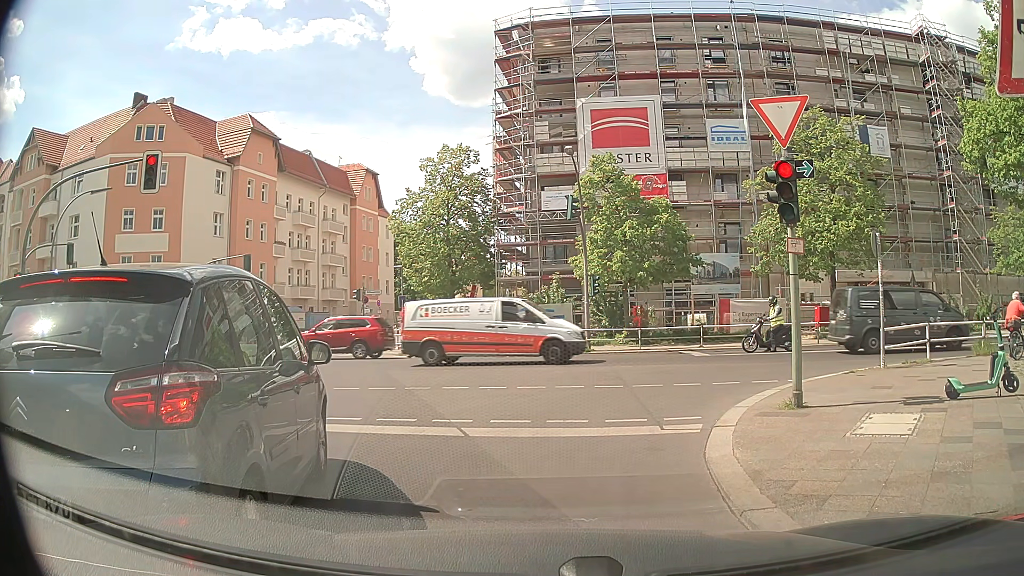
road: residential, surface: asphalt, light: Day
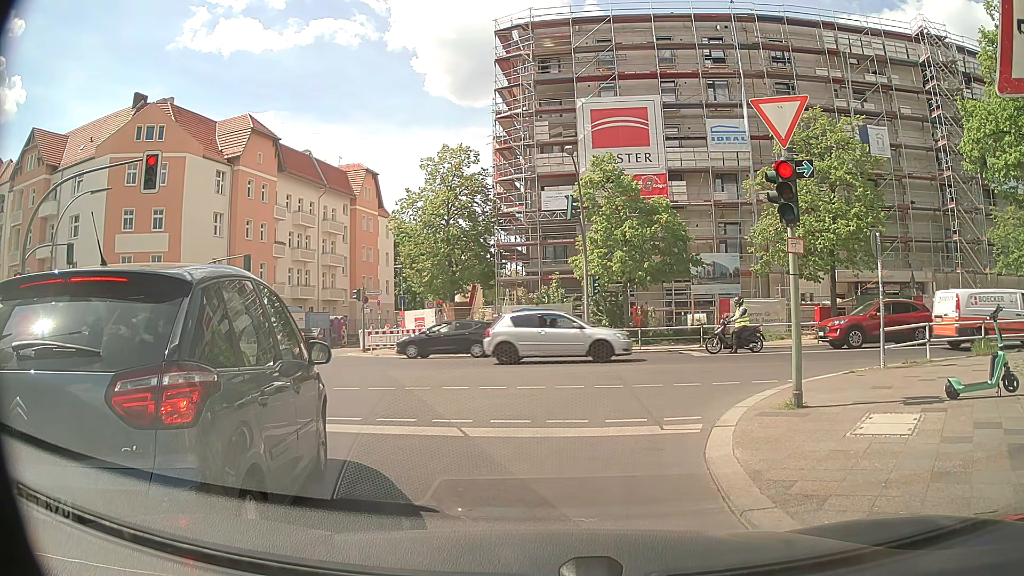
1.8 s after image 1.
(0.0, 0.0) m; 0°
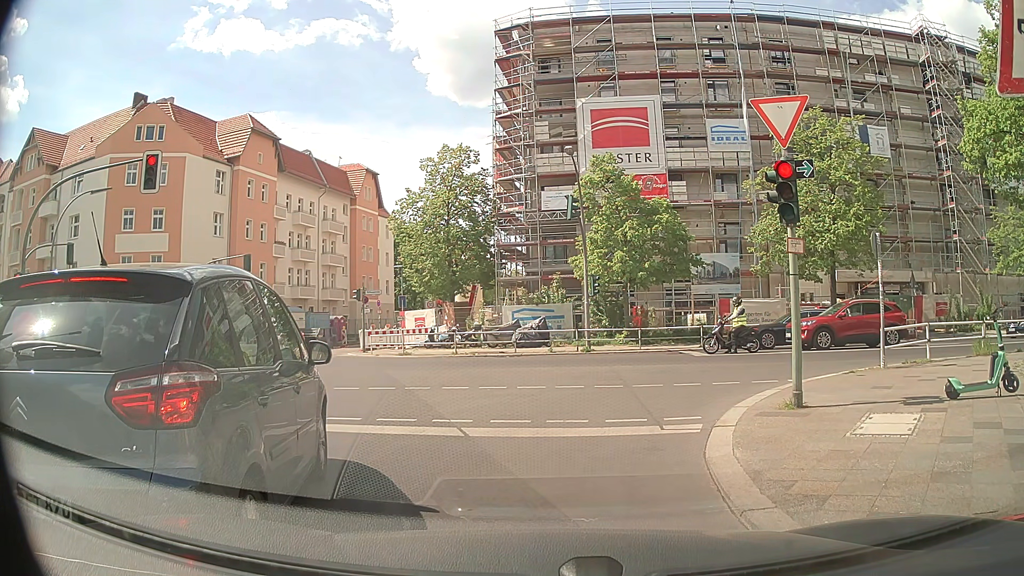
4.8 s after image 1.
(0.0, 0.0) m; 0°
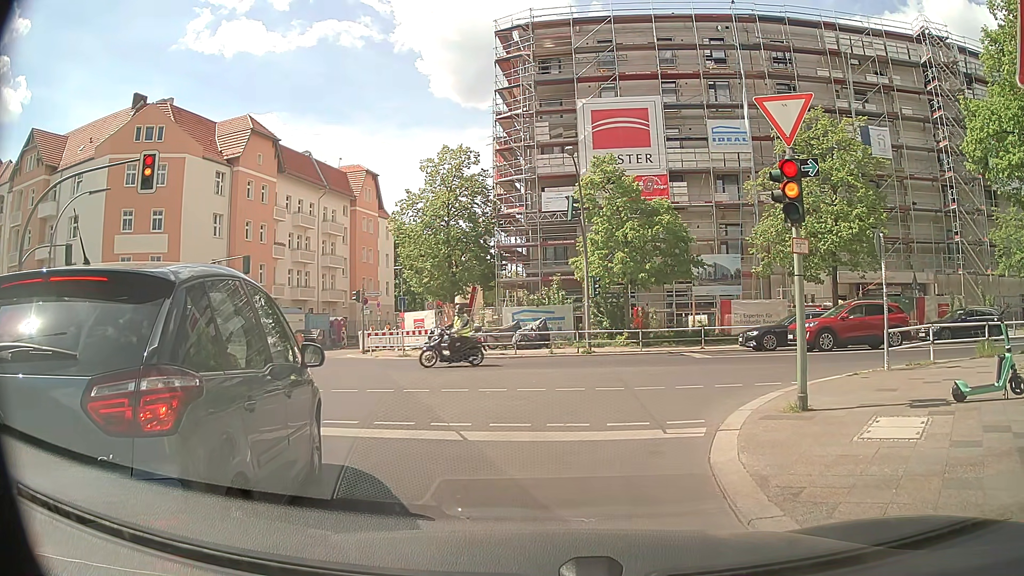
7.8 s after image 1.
(0.0, +0.1) m; 0°
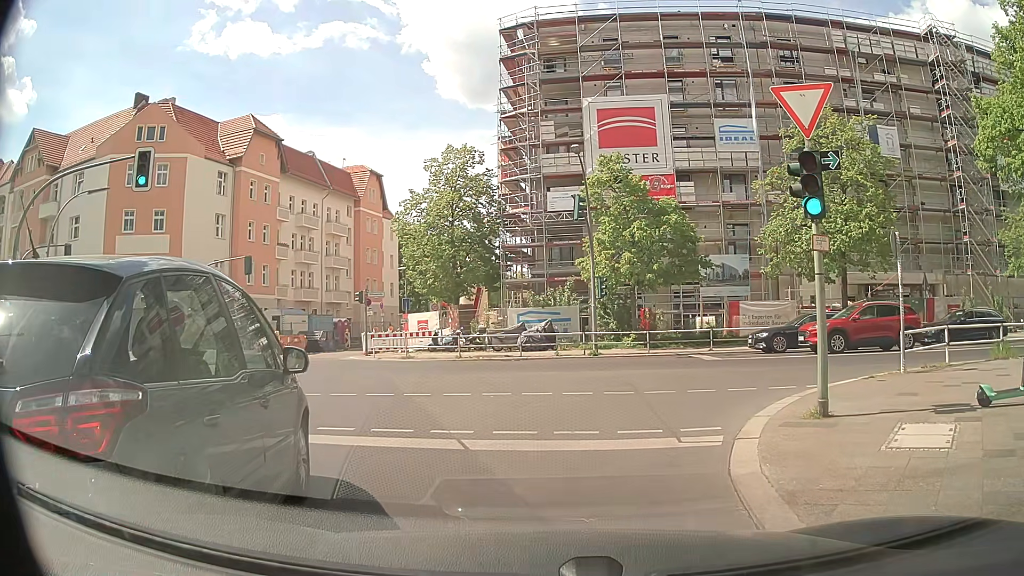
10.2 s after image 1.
(0.0, +0.5) m; 0°
